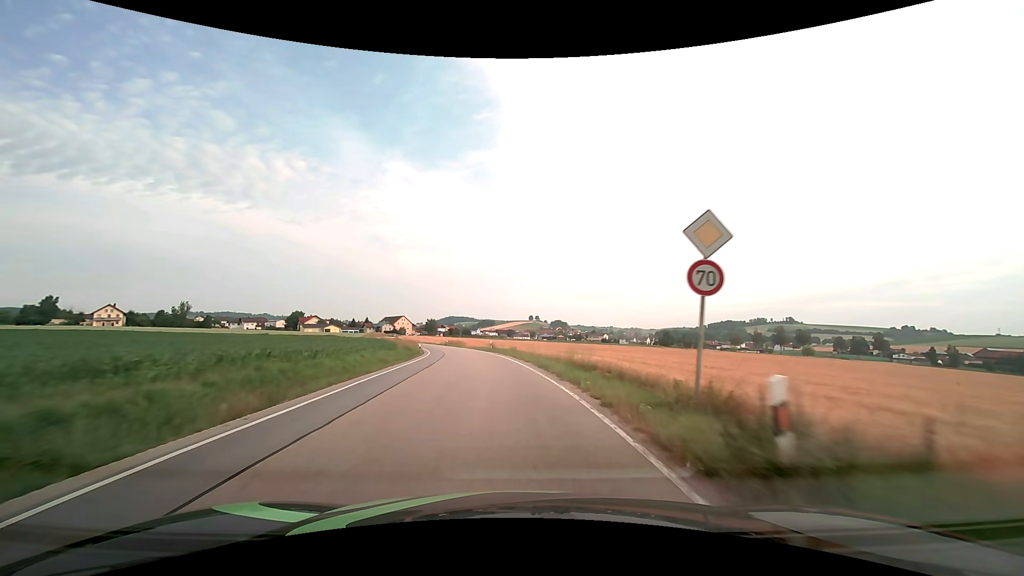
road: secondary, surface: asphalt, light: Day
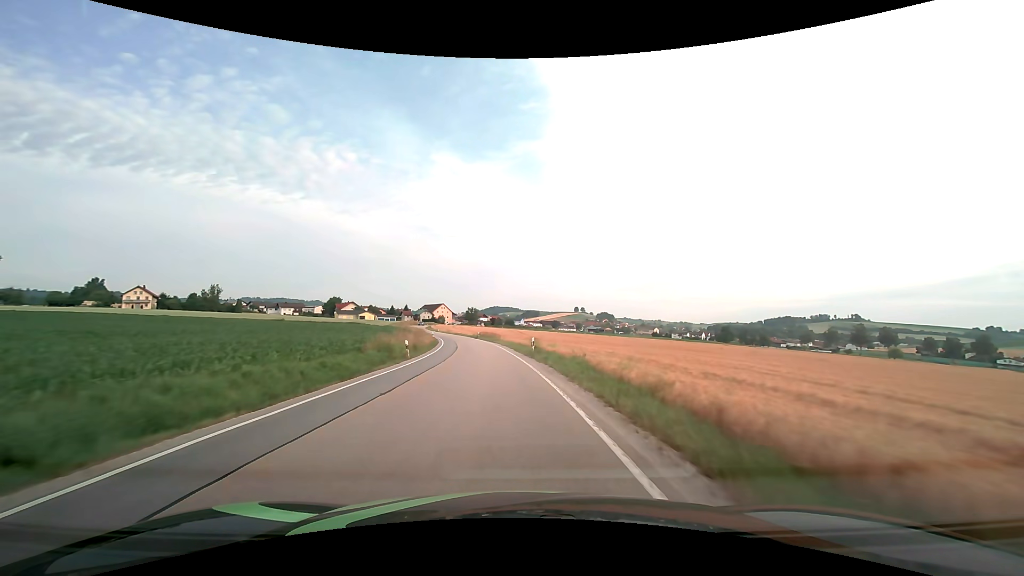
(-0.9, +21.2) m; -5°
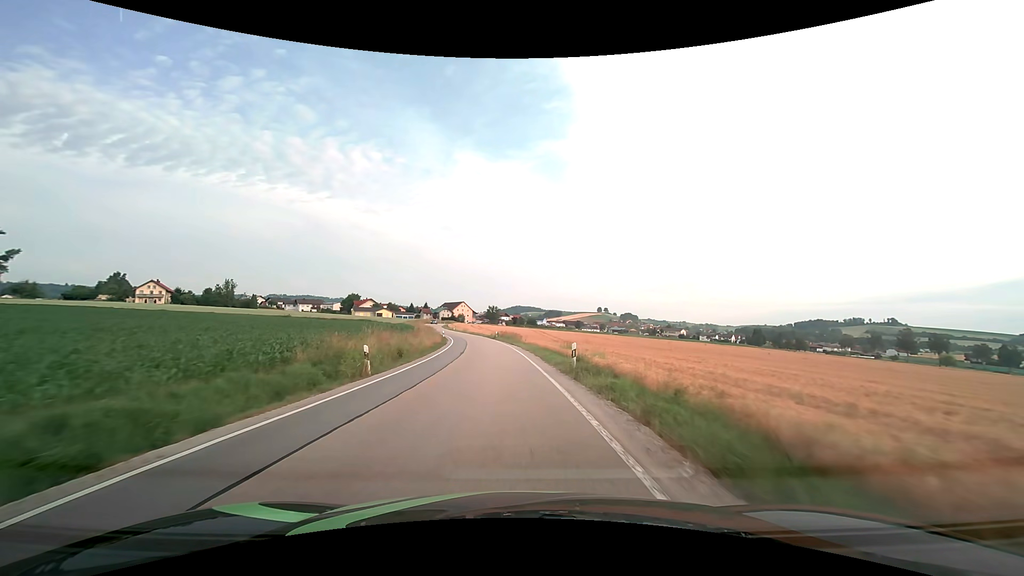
(-0.2, +10.7) m; -3°
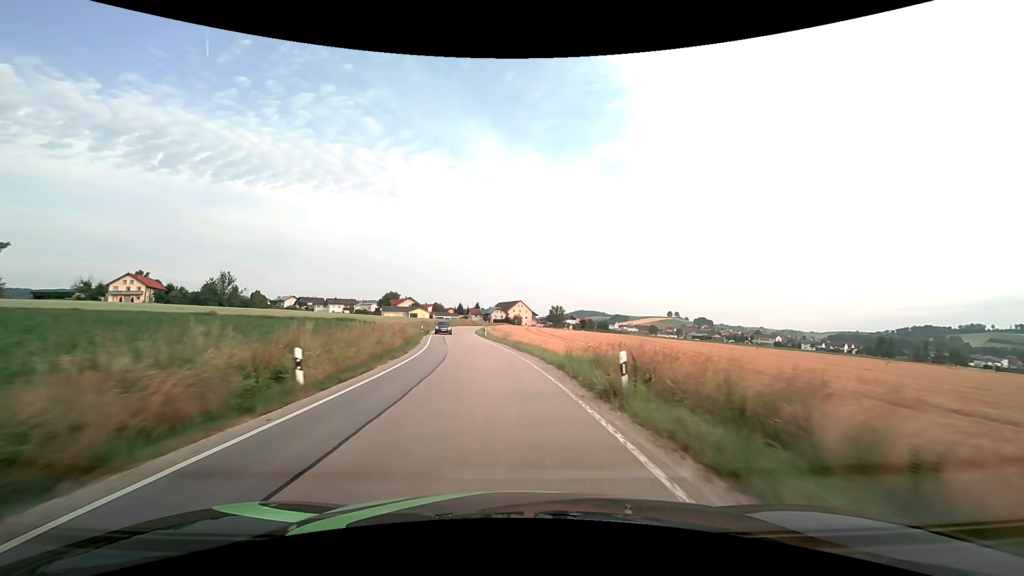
(-3.2, +53.7) m; -7°
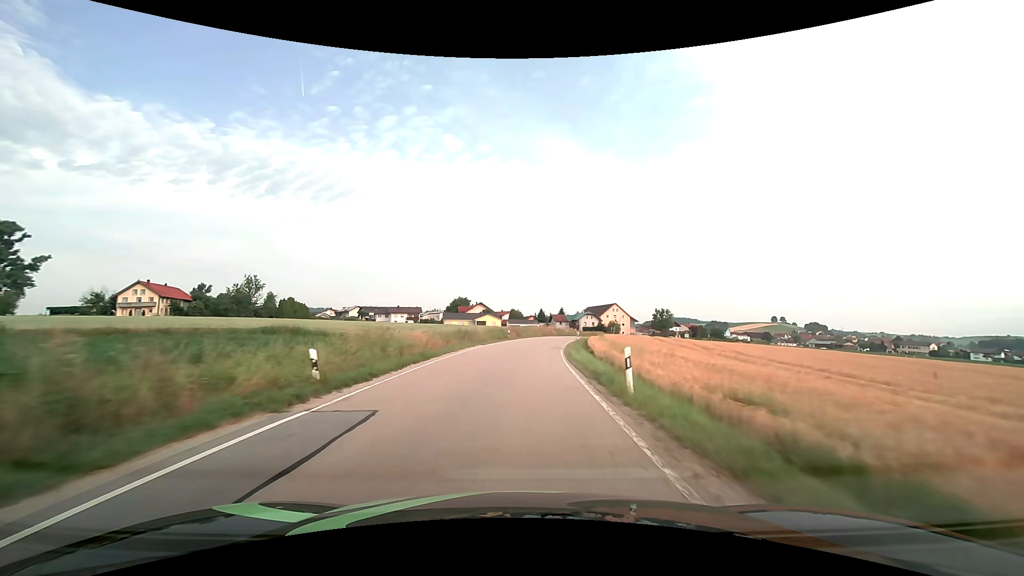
(-3.8, +42.6) m; -10°
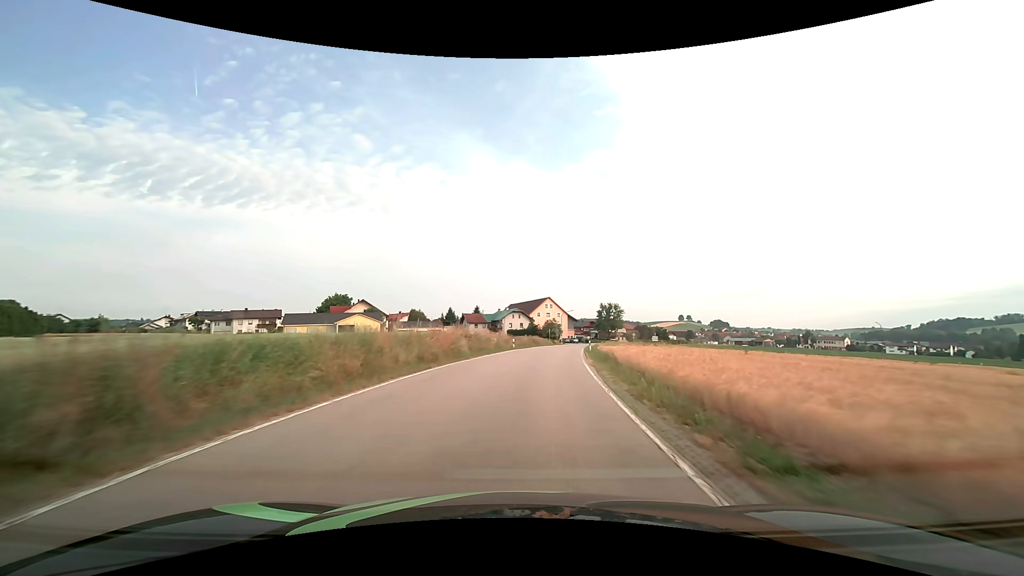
(+3.8, +53.0) m; +10°
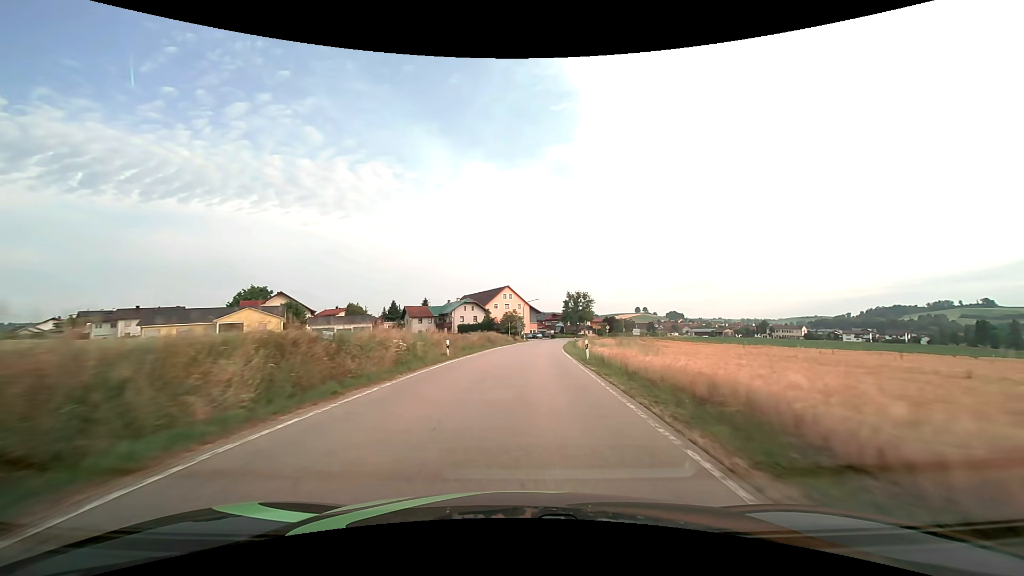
(+0.9, +21.3) m; +5°
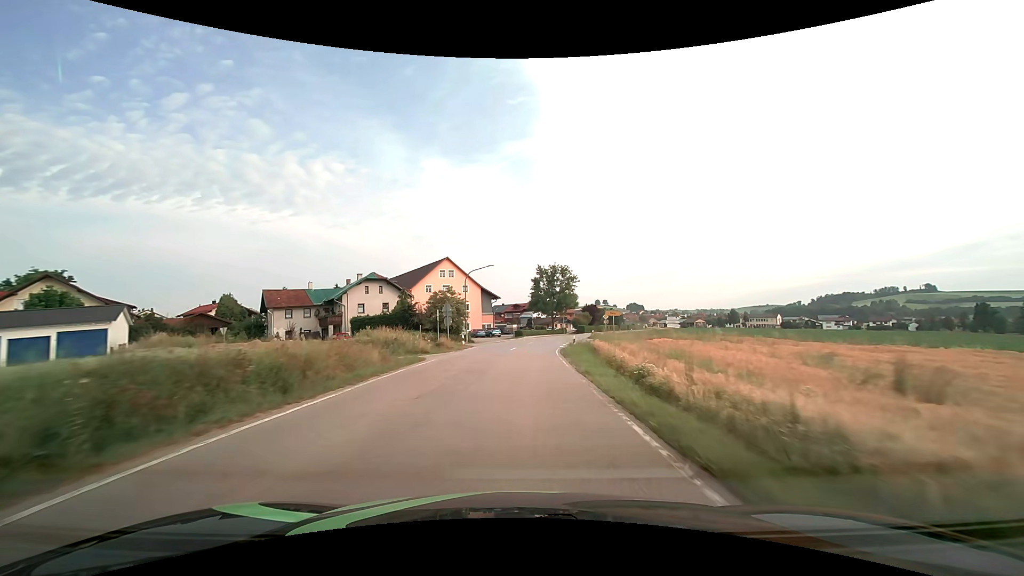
(+2.1, +43.0) m; +5°
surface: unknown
(0, +10) (0, +20) (+1, +30) (+2, +40) (+4, +50) (+6, +60) (+8, +69) (+11, +79) (+14, +88) (+18, +98) m
